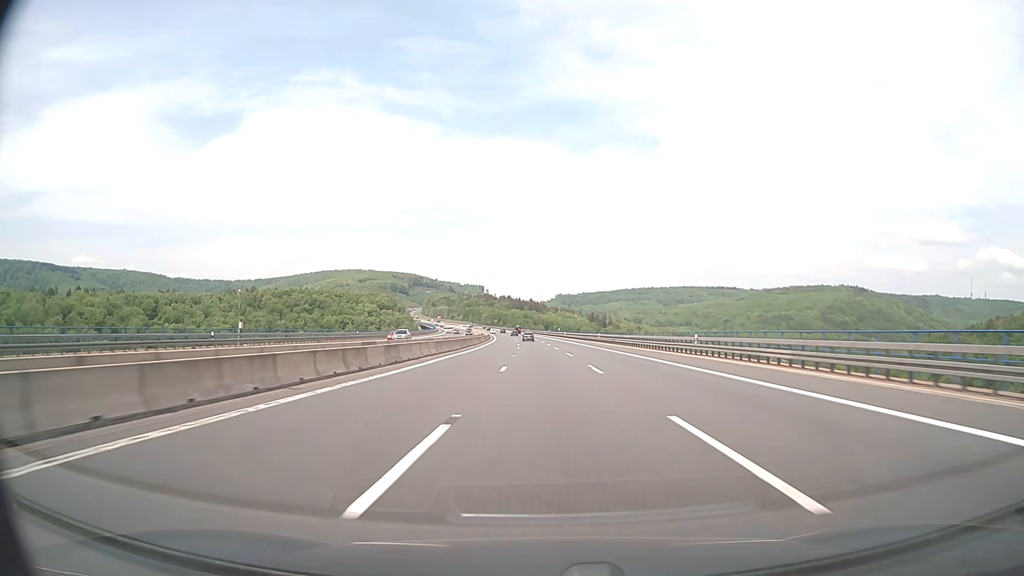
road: motorway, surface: asphalt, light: Day
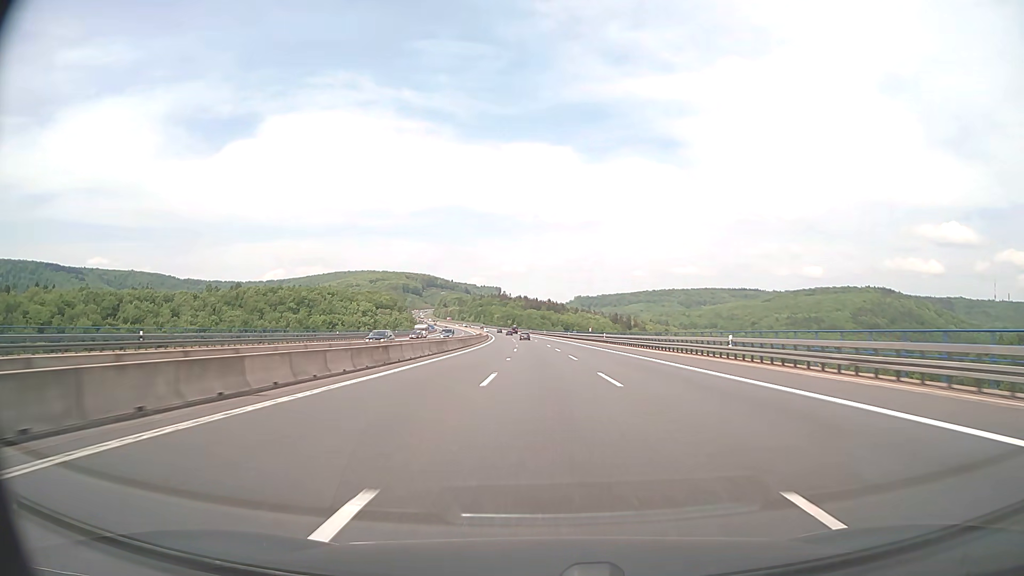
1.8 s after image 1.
(-0.8, +59.0) m; -2°
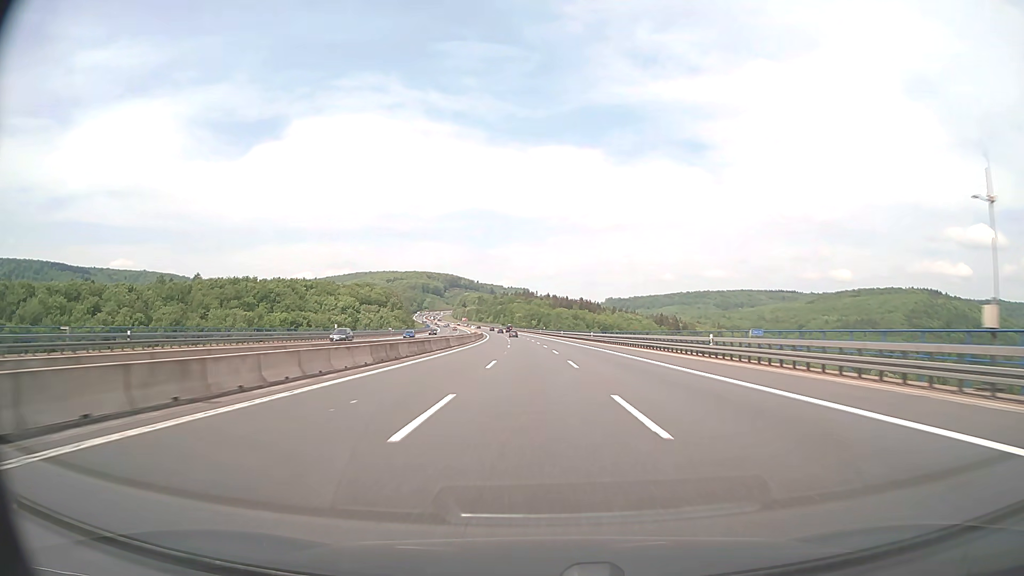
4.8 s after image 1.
(-2.1, +97.6) m; -2°
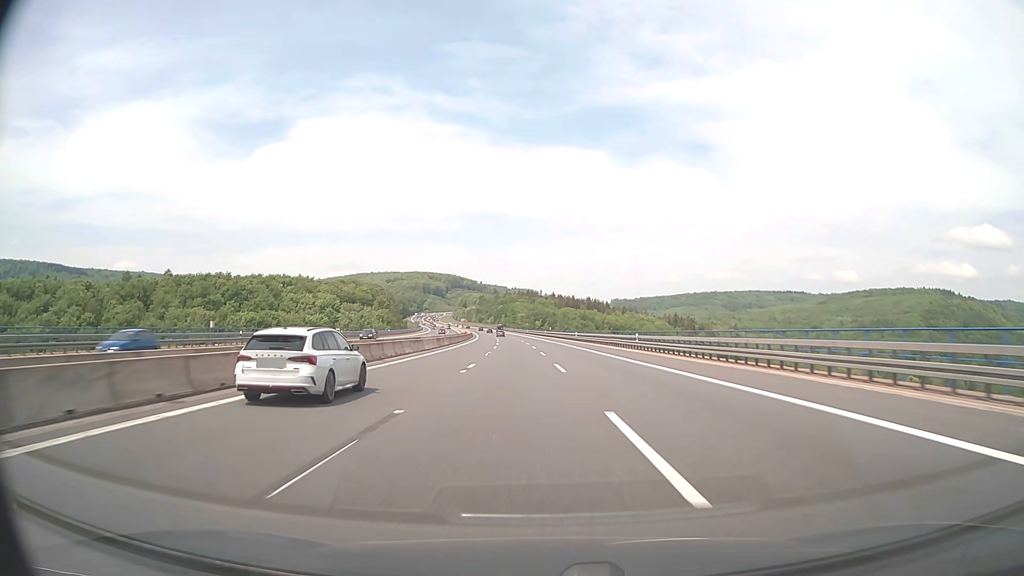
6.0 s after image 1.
(-0.3, +38.9) m; 0°
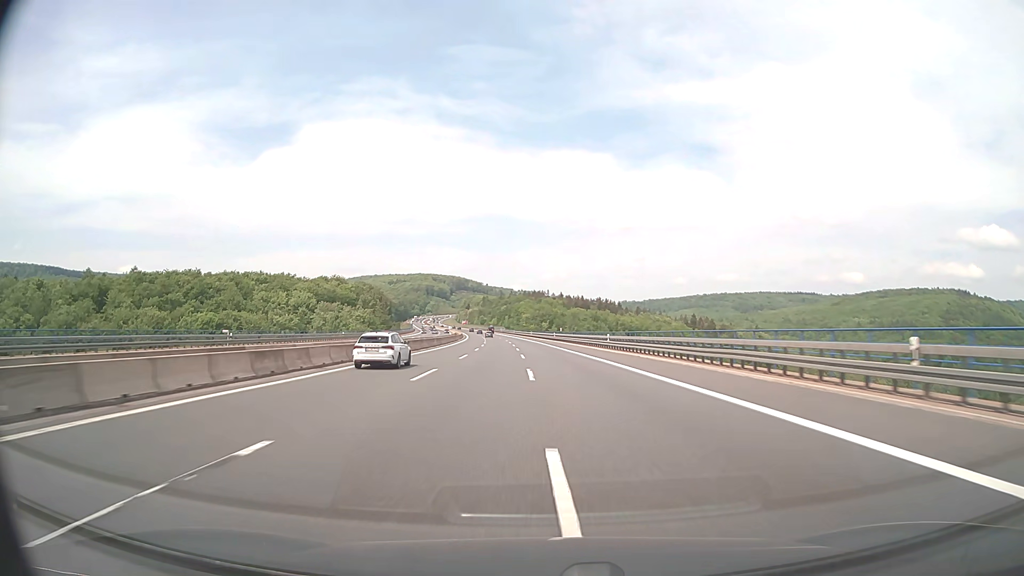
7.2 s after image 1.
(-0.1, +38.9) m; -1°
(0, +10) (0, +20) (0, +30) (0, +40) (0, +50) (-1, +60) (-1, +70) (-2, +80) (-2, +90) (-3, +100) m
